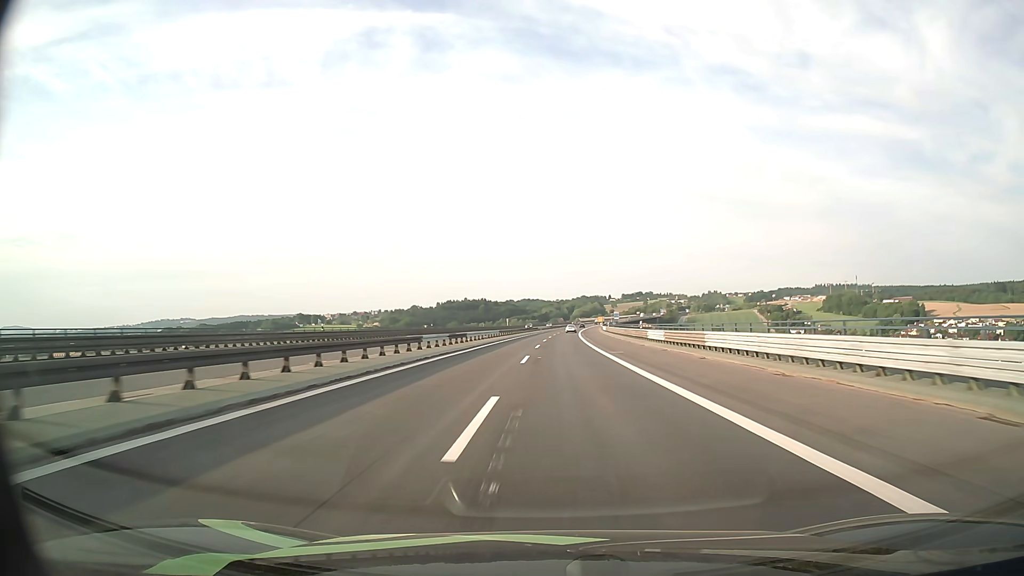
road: motorway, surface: asphalt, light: Day
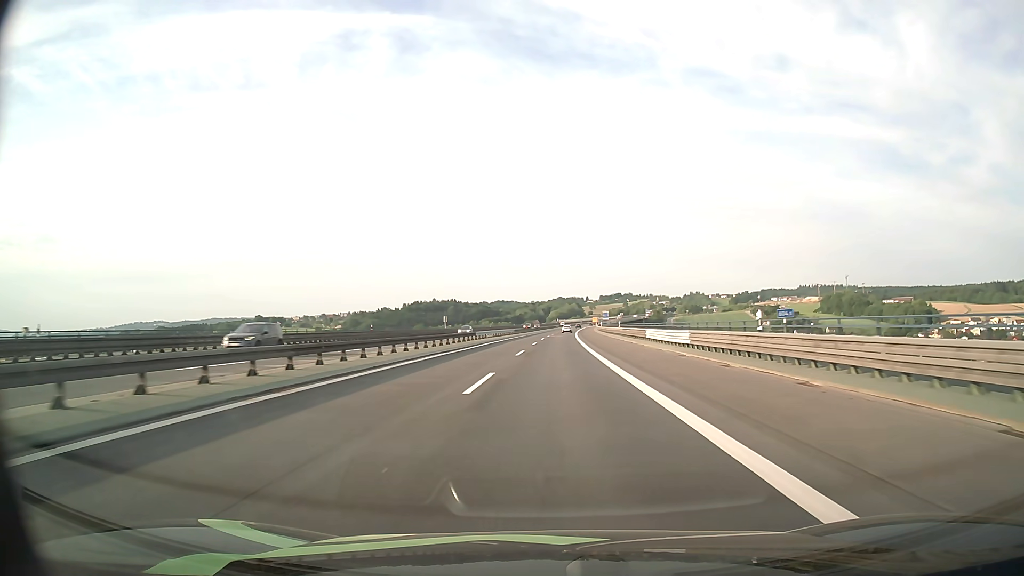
(+2.2, +83.4) m; +2°
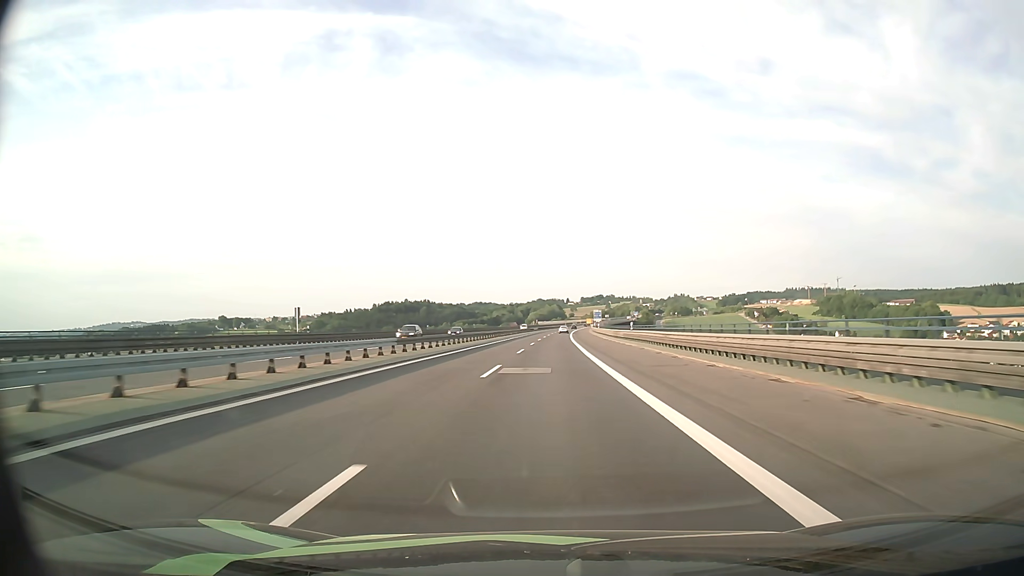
(+1.0, +67.1) m; +2°
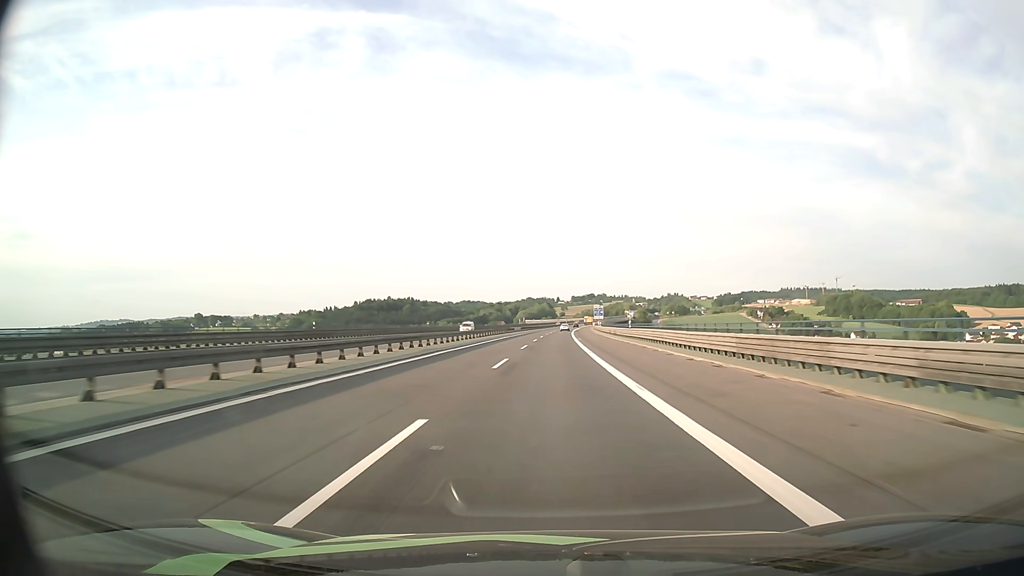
(+0.4, +50.9) m; +1°
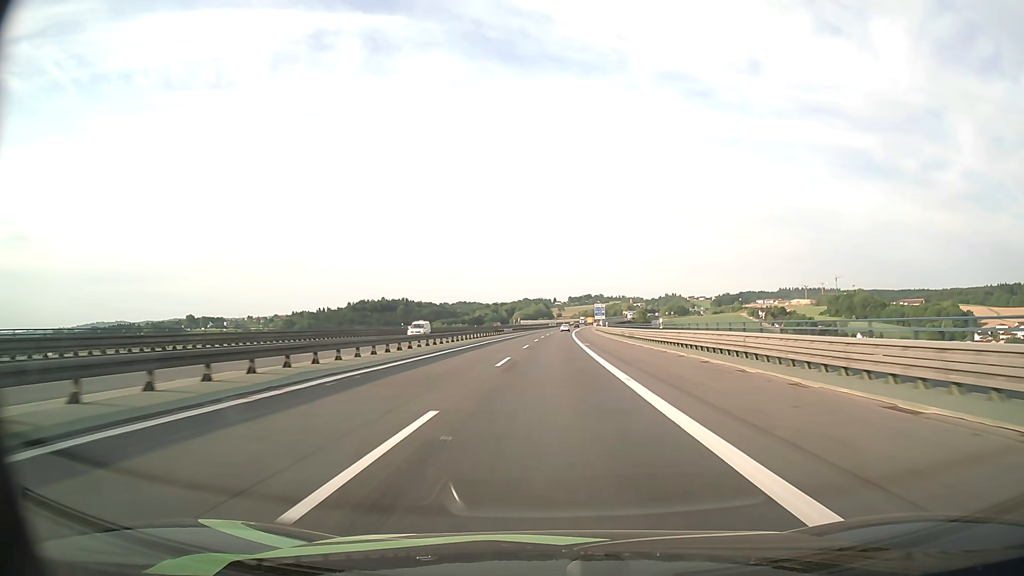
(0.0, +17.1) m; 0°
